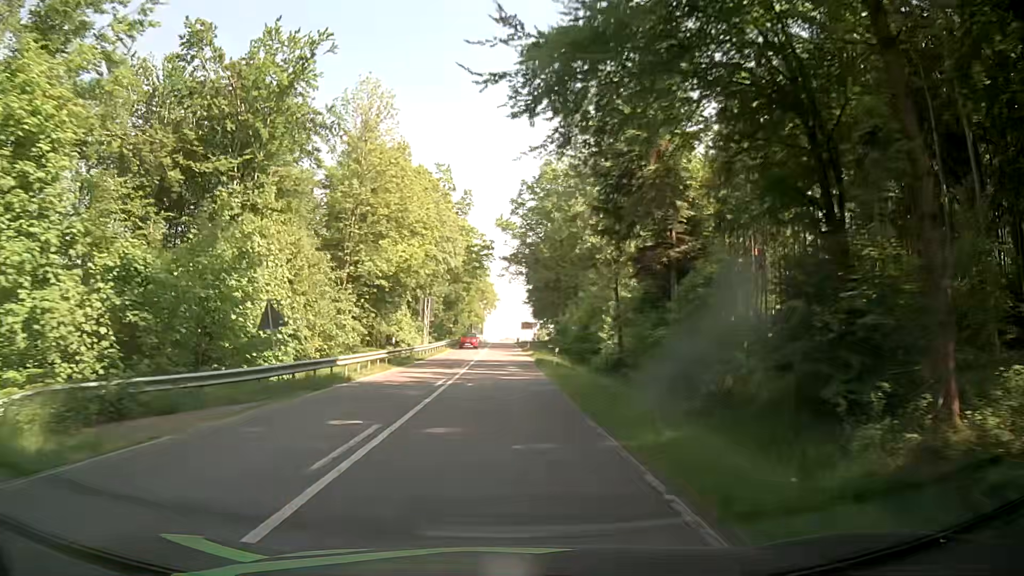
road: secondary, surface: asphalt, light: Day
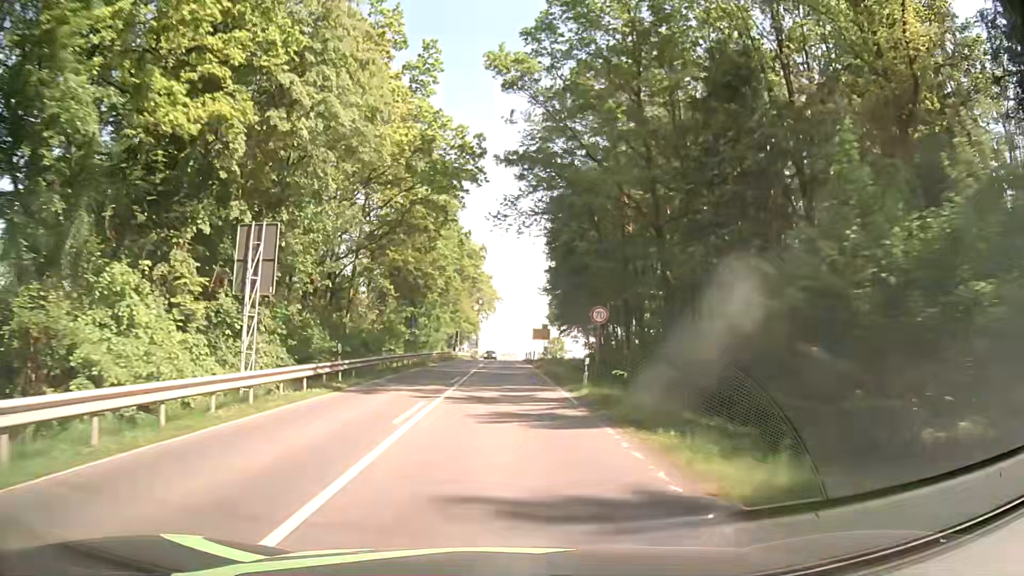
(-0.4, +43.9) m; 0°
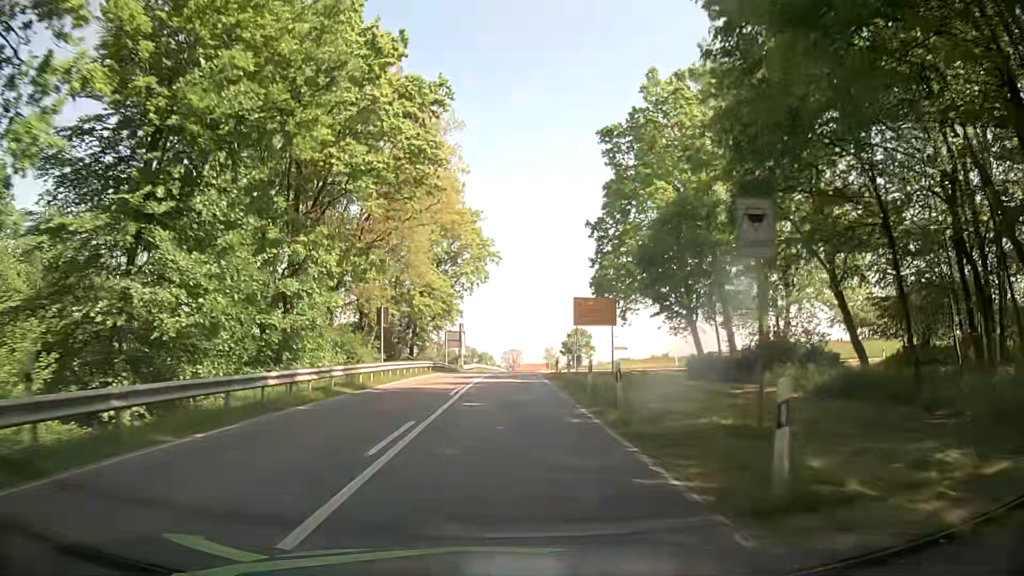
(0.0, +51.6) m; +1°
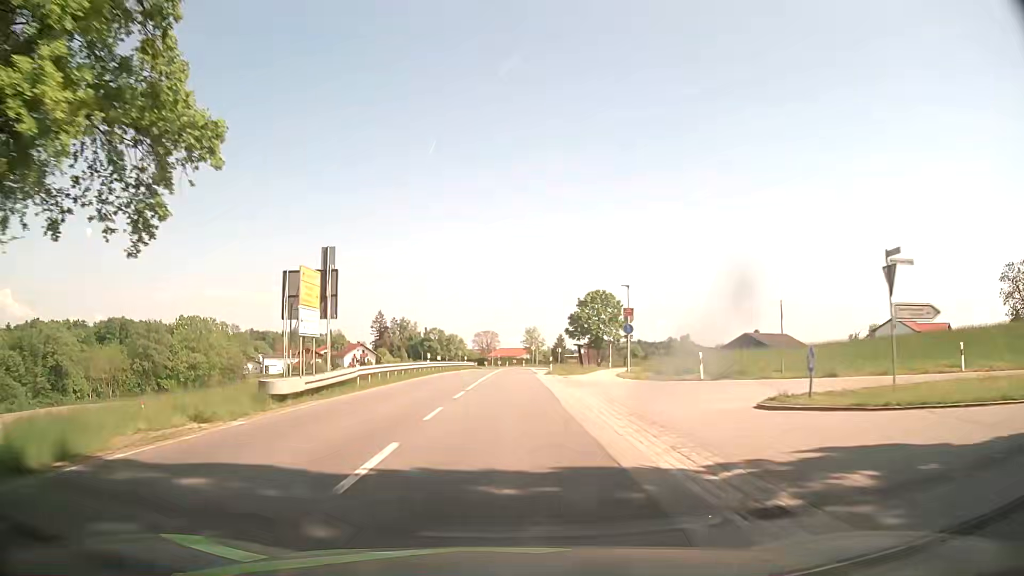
(-0.1, +52.4) m; +2°
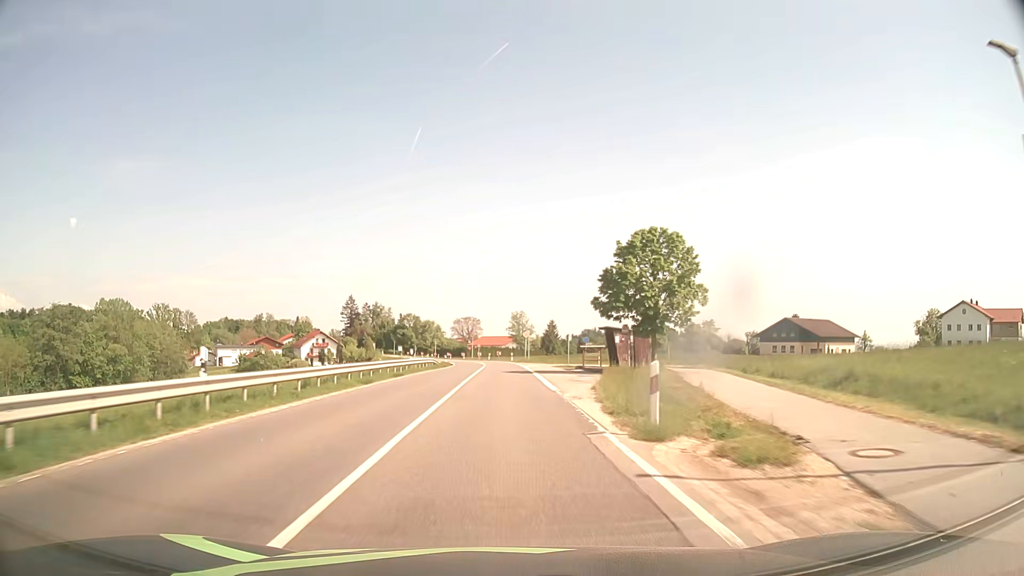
(-0.1, +32.4) m; +1°
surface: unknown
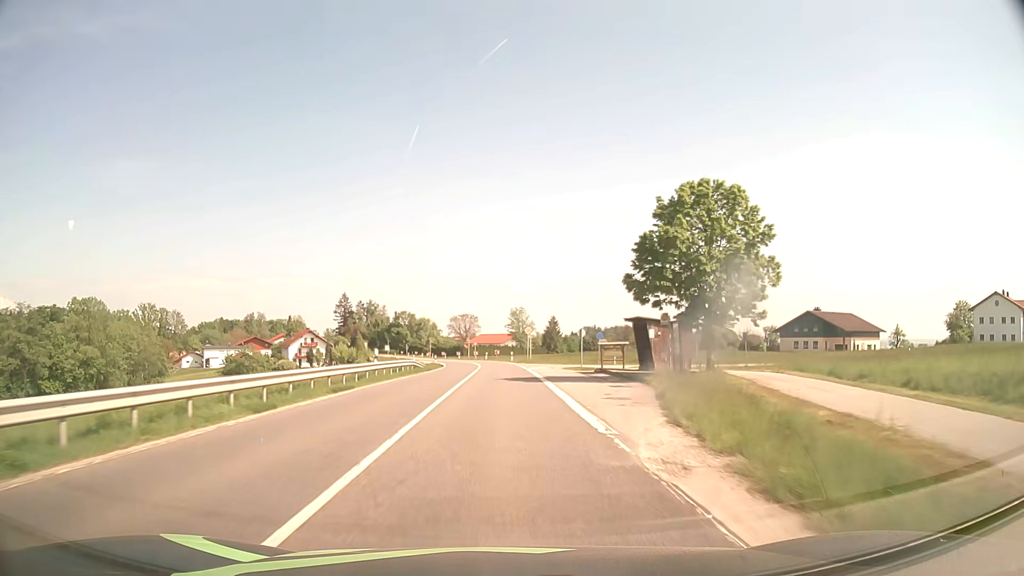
(0.0, +10.8) m; 0°
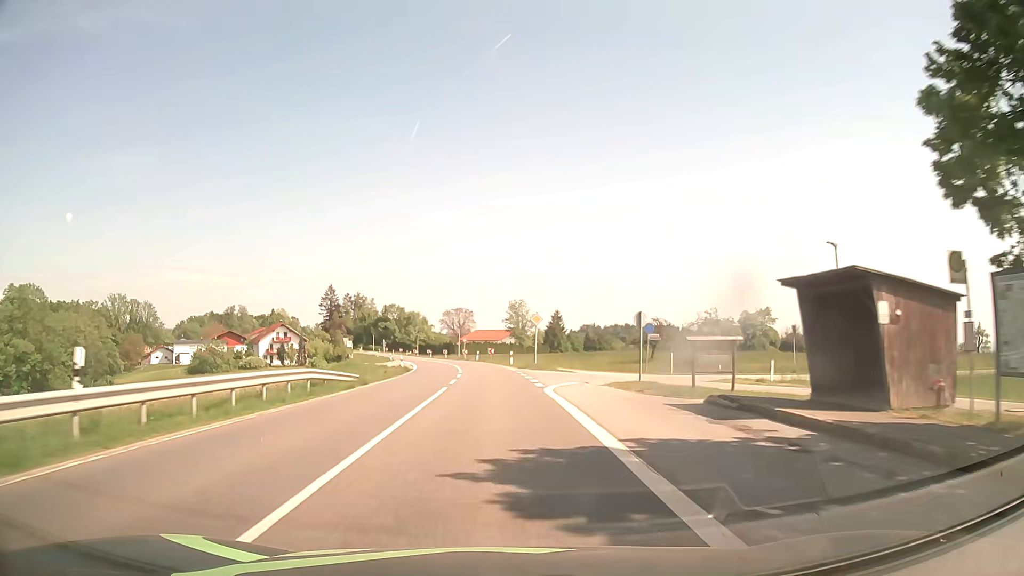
(0.0, +21.7) m; 0°
